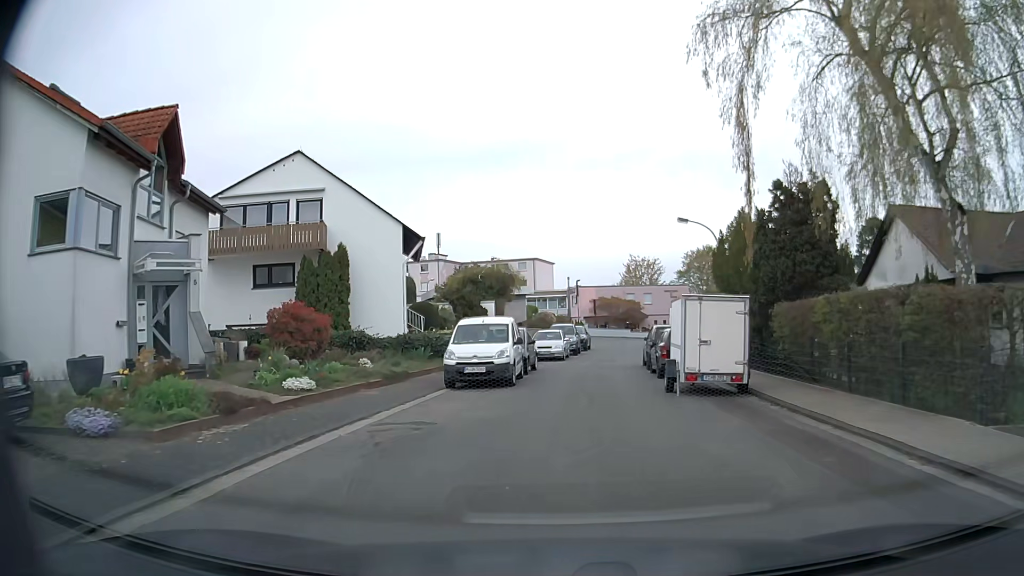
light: Day
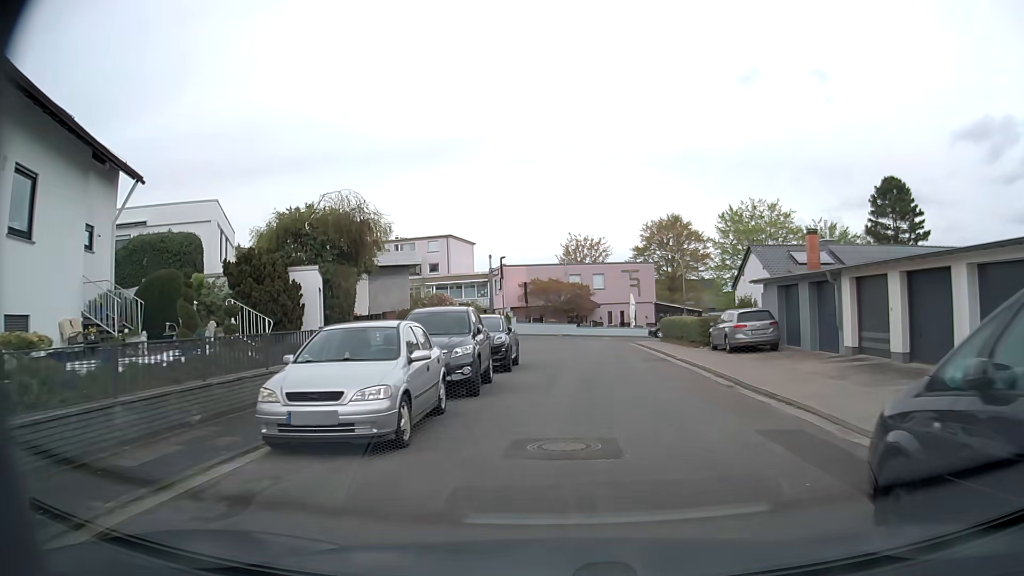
(+1.1, +23.7) m; +6°
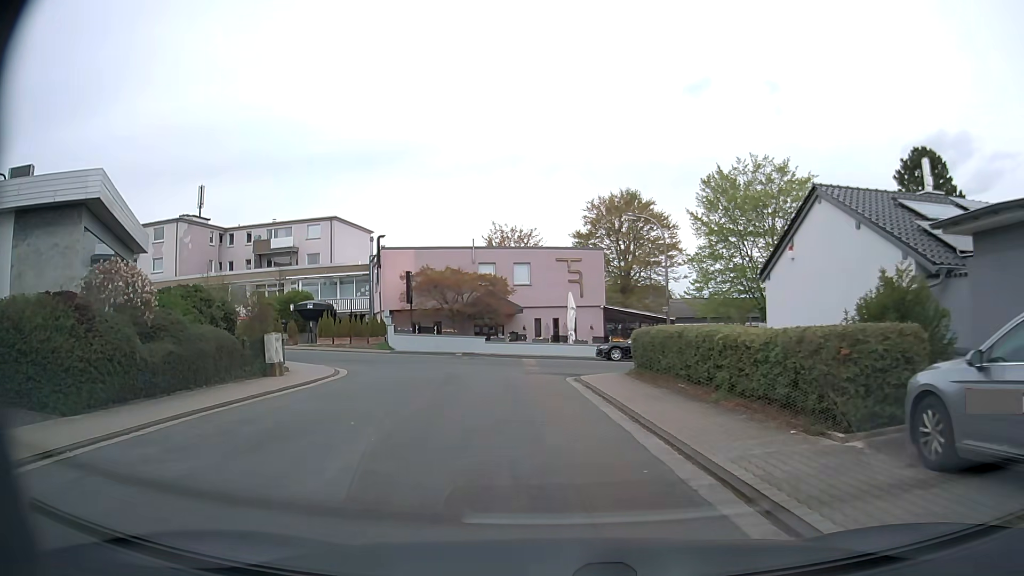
(+1.9, +20.1) m; +6°
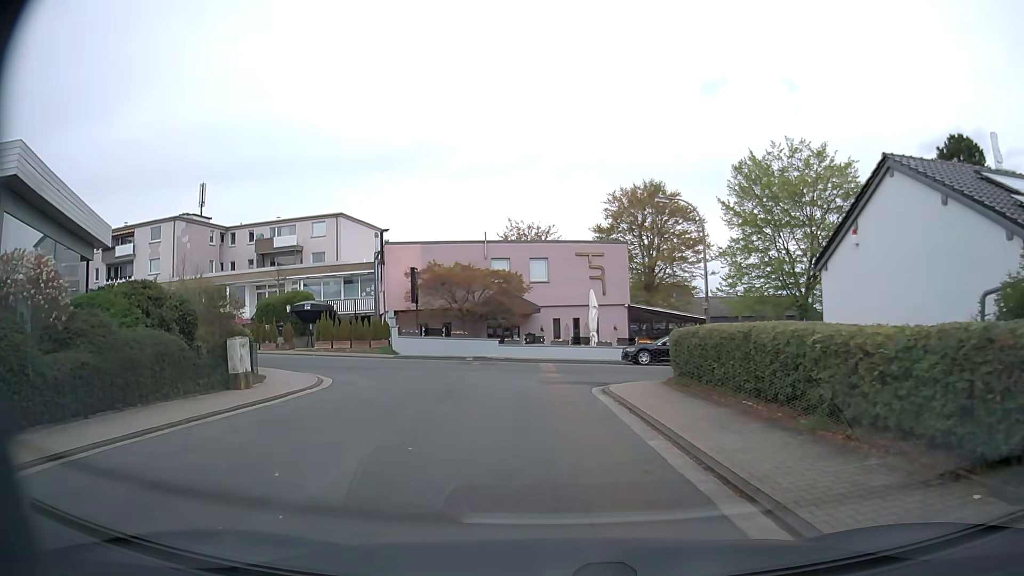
(0.0, +3.5) m; -1°
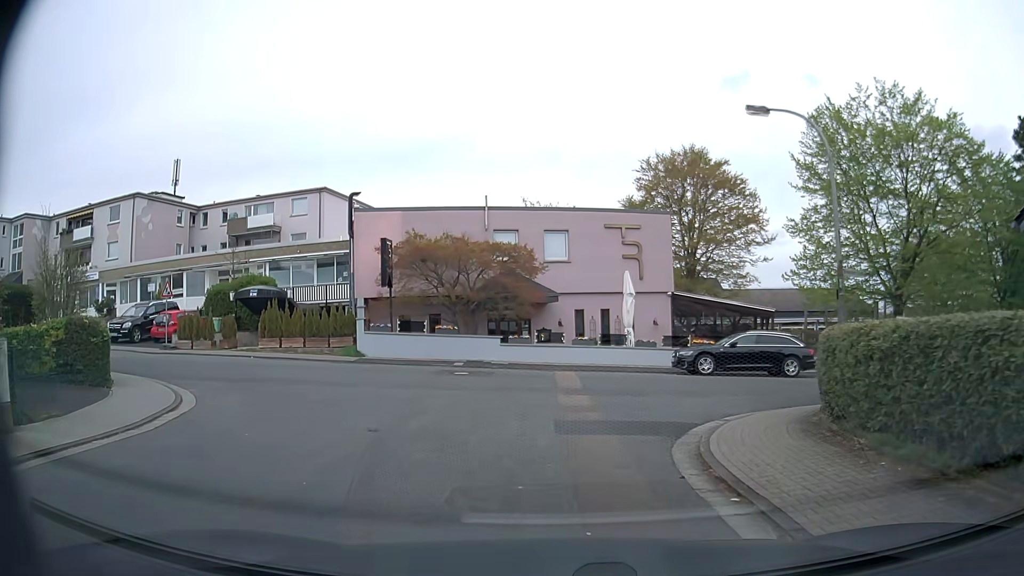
(-0.2, +9.2) m; -2°
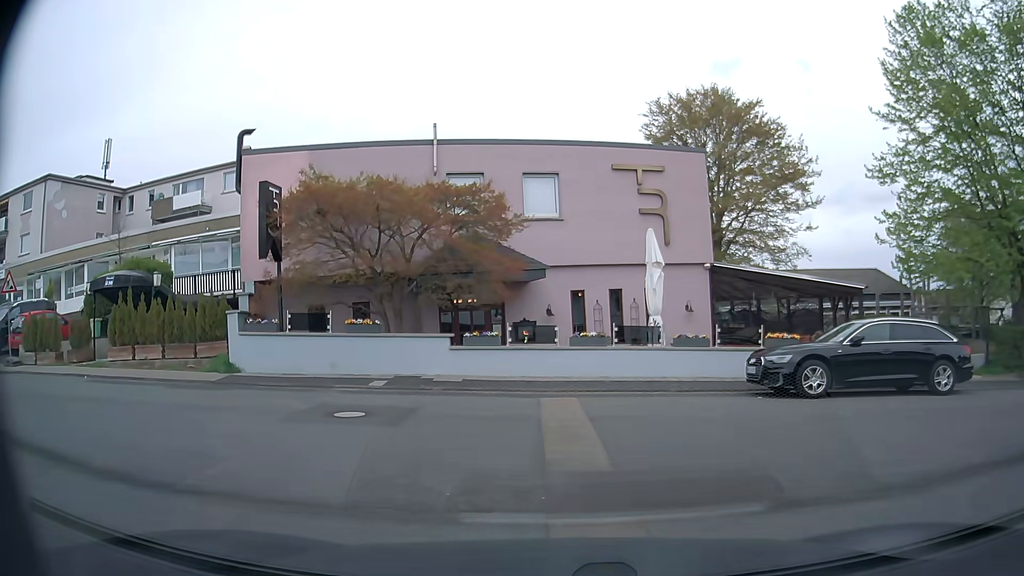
(0.0, +9.7) m; 0°
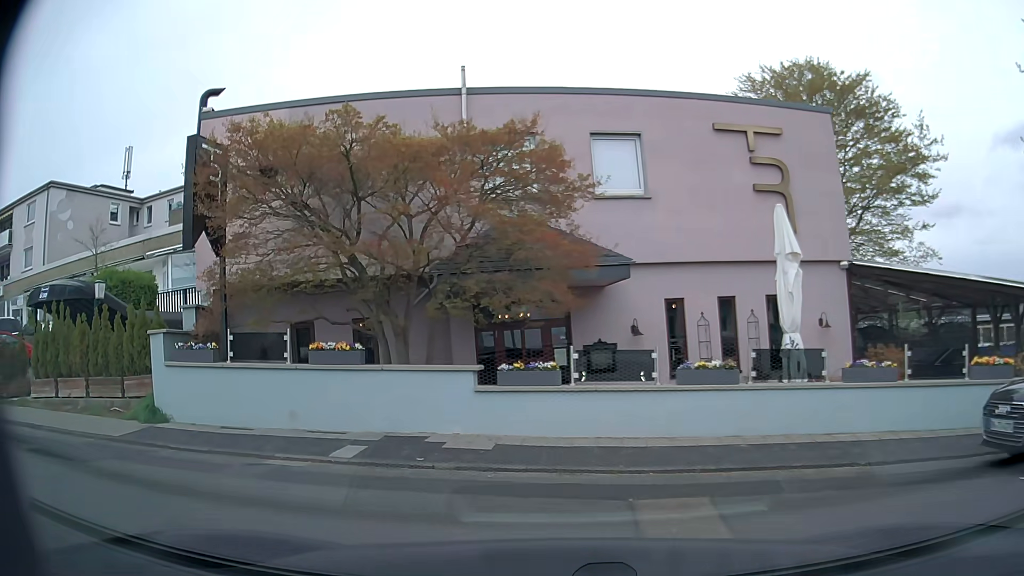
(0.0, +6.2) m; -5°
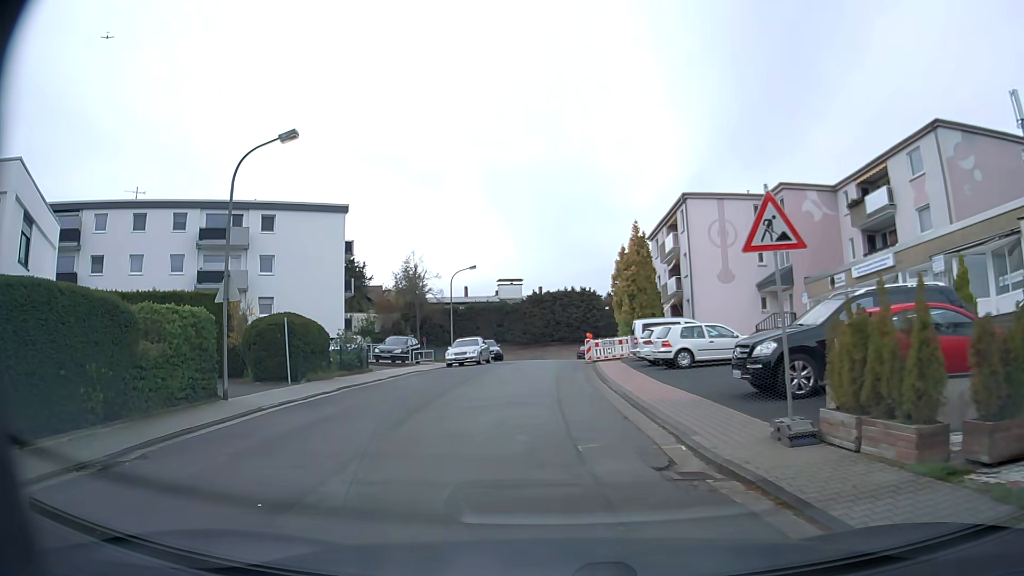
(-6.8, +7.9) m; -78°
(0, +10) (-1, +20) (0, +30) (0, +40) (0, +50) (0, +60) (+5, +68) (+15, +71) (+24, +73) (+34, +75) m
